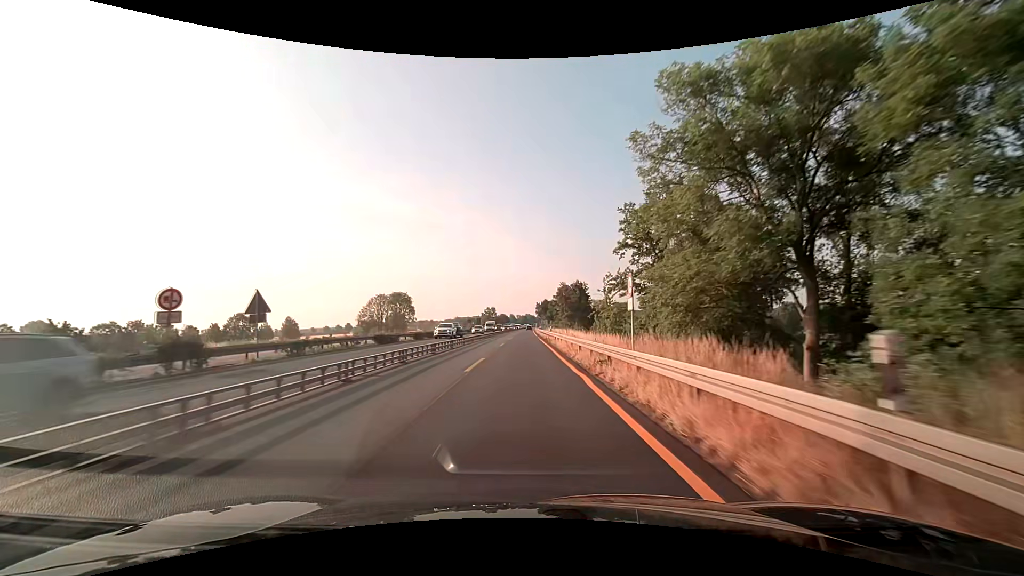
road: motorway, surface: asphalt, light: Day
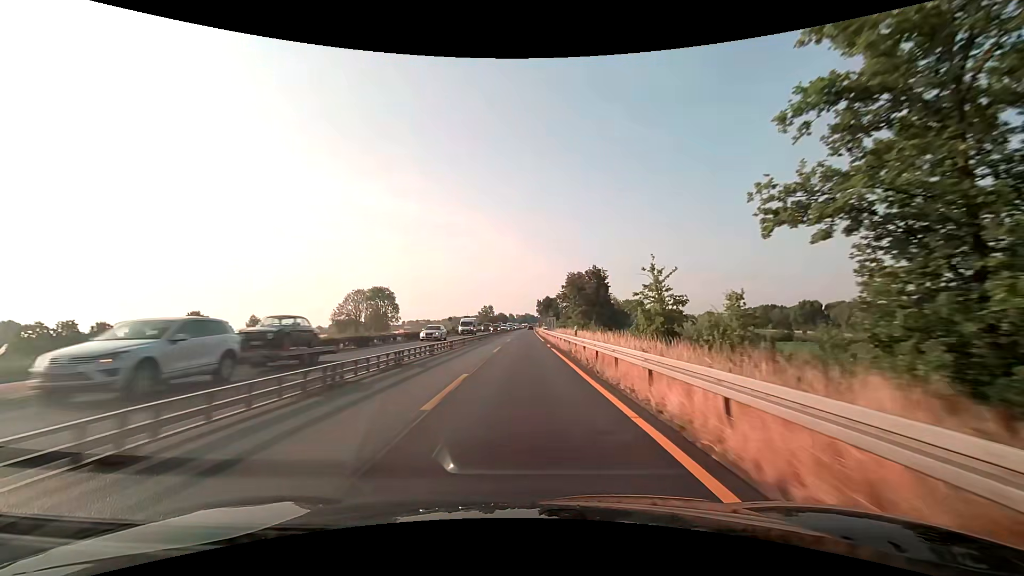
(-0.1, +25.1) m; 0°
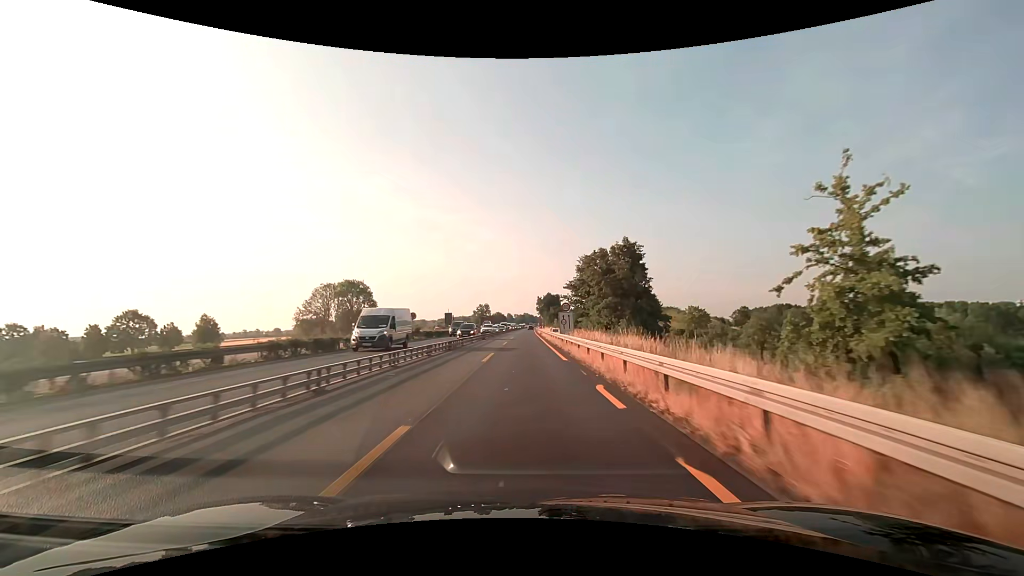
(+0.1, +25.1) m; 0°
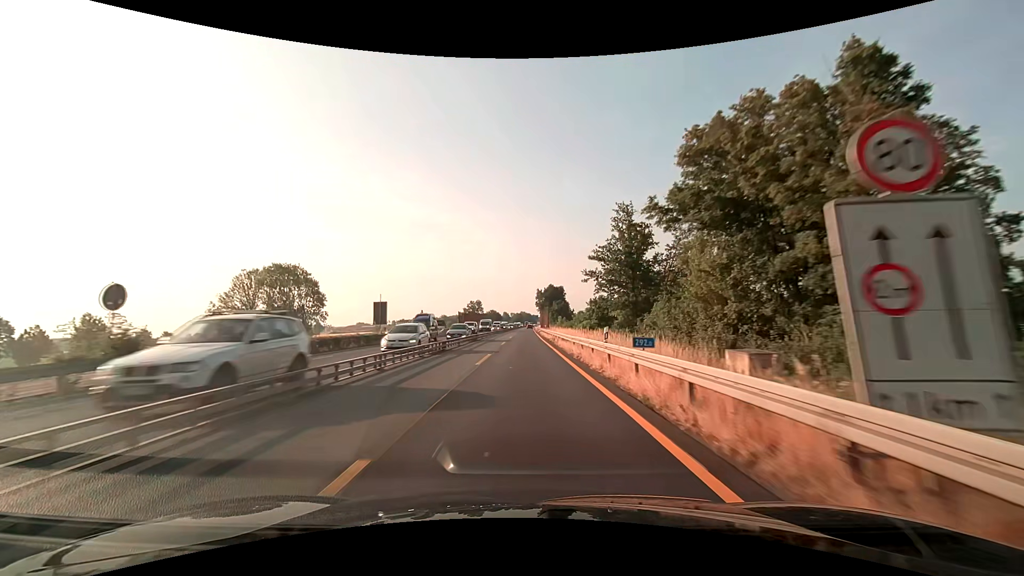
(+0.2, +37.6) m; +1°
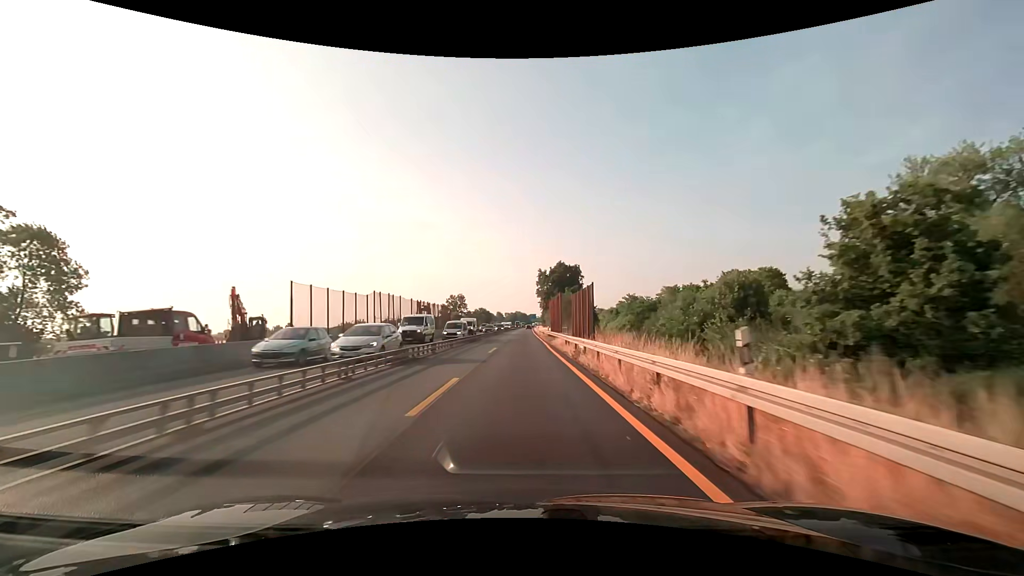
(+0.2, +62.7) m; 0°
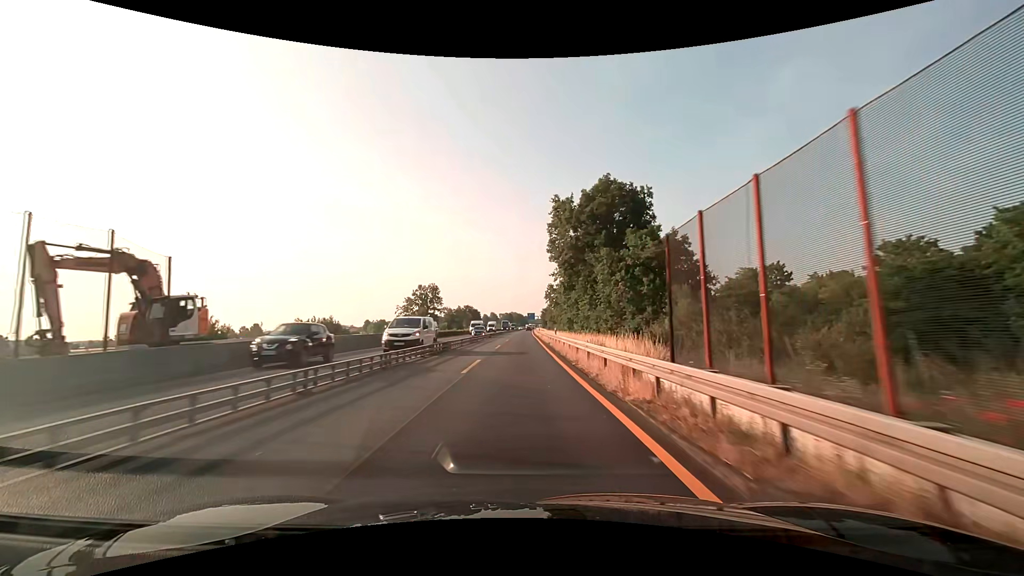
(+0.2, +62.7) m; 0°
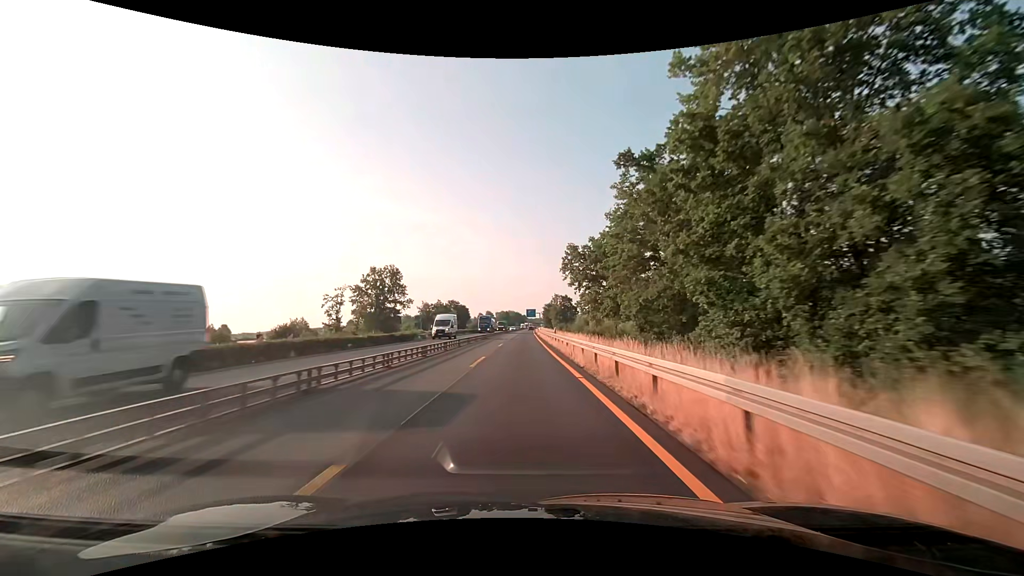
(+0.1, +50.1) m; 0°
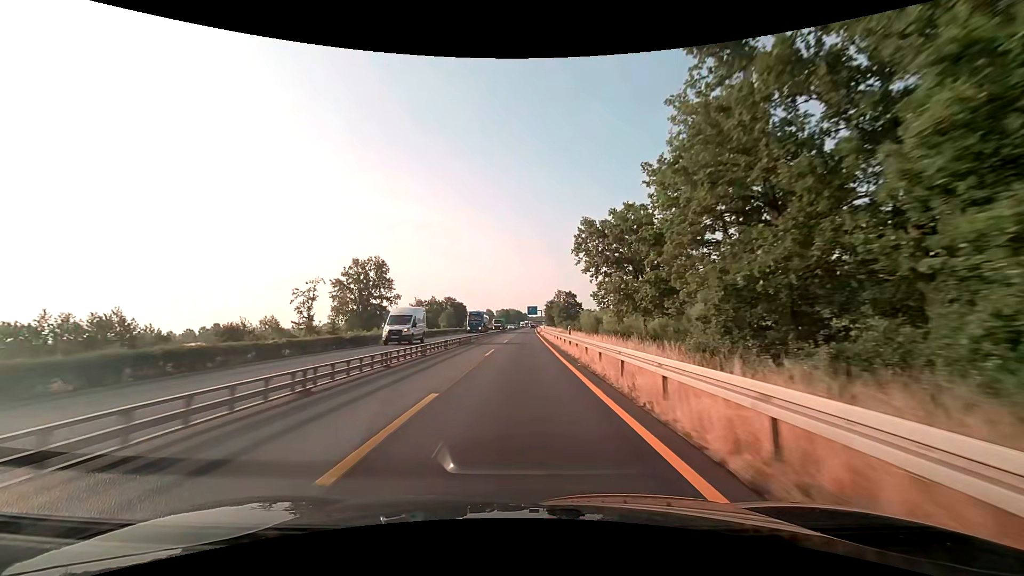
(0.0, +12.5) m; 0°
(0, +10) (0, +20) (0, +30) (0, +40) (0, +50) (0, +60) (0, +70) (0, +80) (+1, +90) (+1, +100) m
